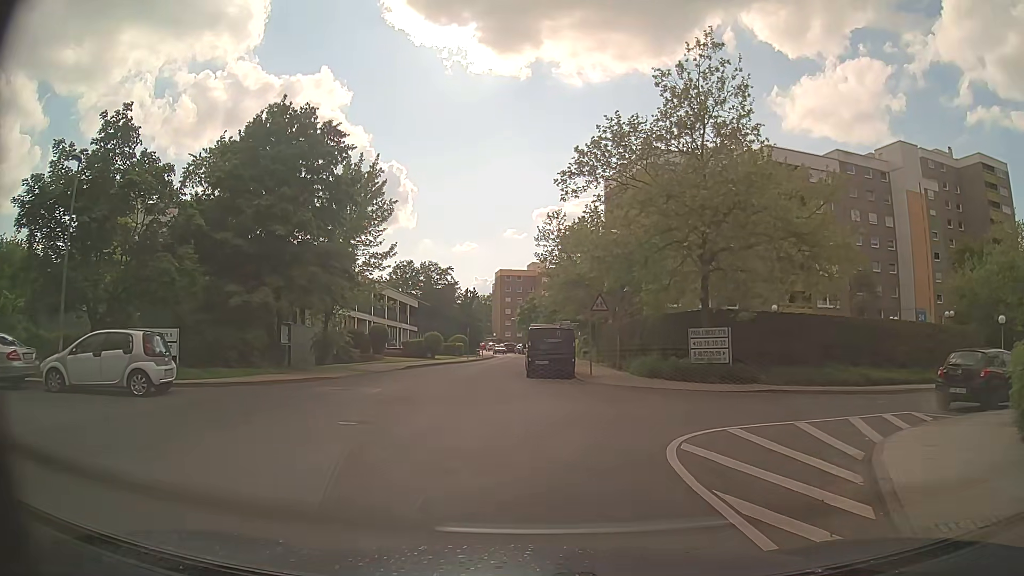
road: residential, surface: asphalt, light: Day
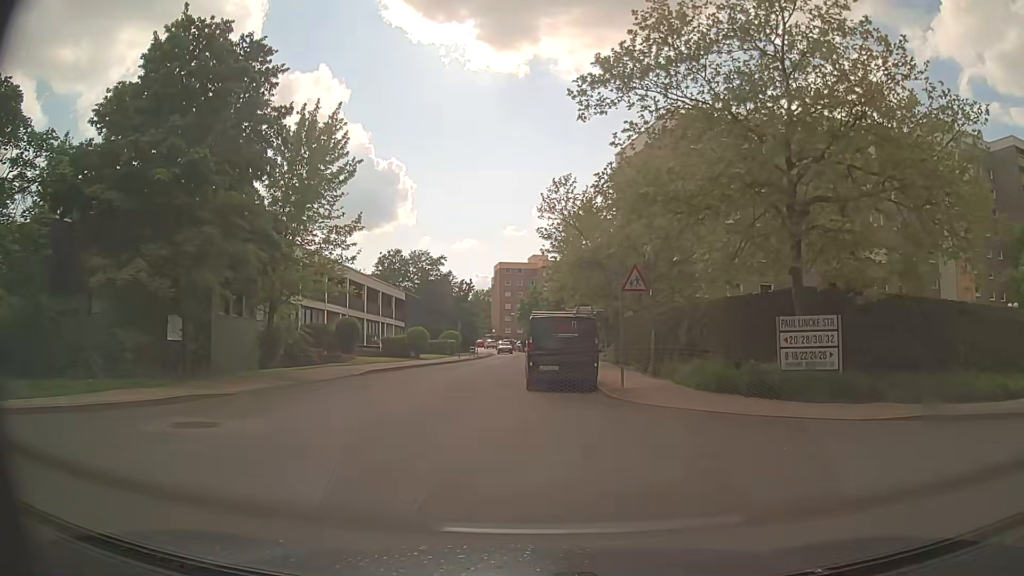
(0.0, +8.2) m; -1°
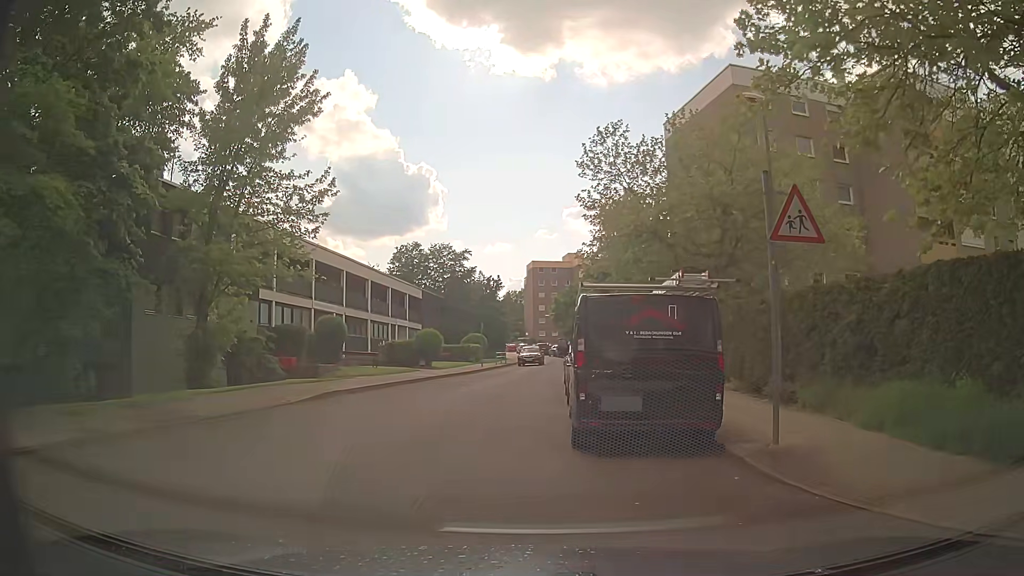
(+0.1, +9.1) m; -3°
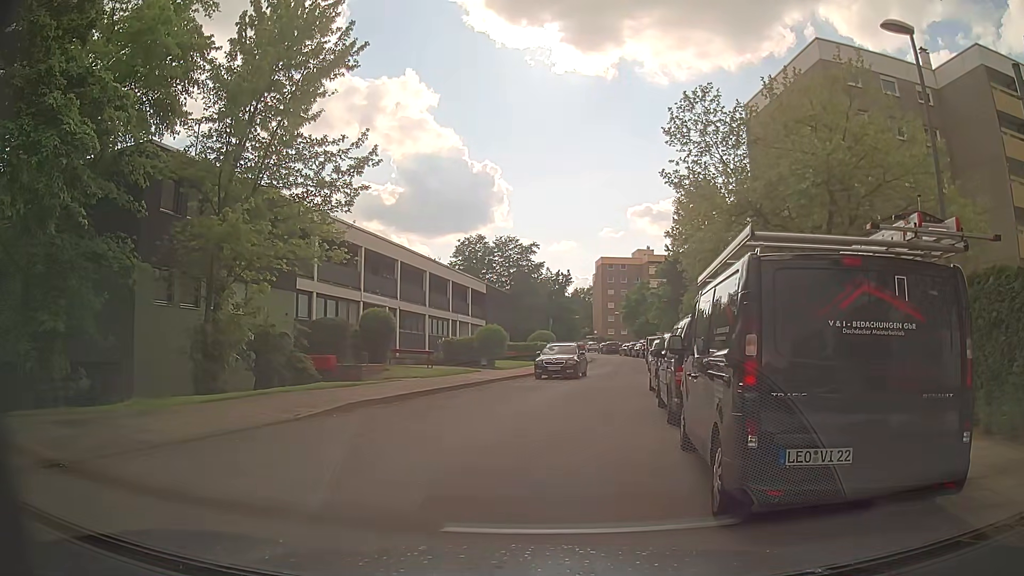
(-0.2, +3.6) m; -5°
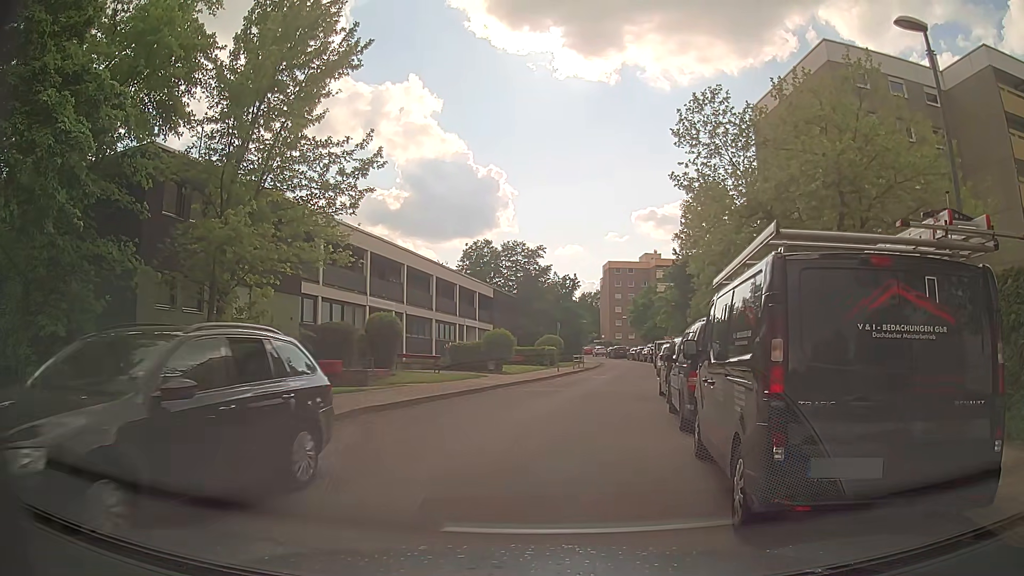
(0.0, +0.4) m; 0°
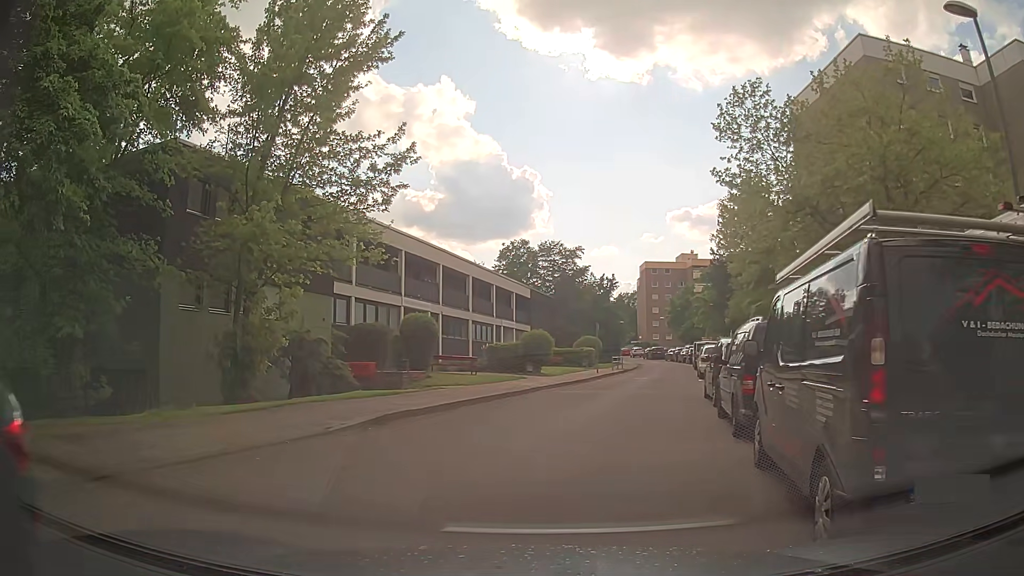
(0.0, +0.7) m; -2°
